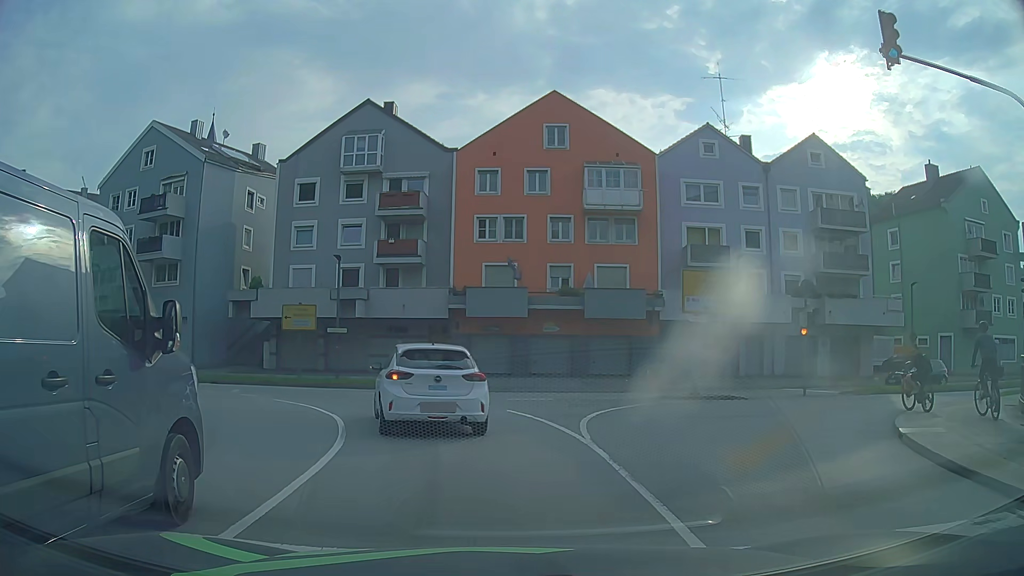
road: primary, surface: asphalt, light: Day
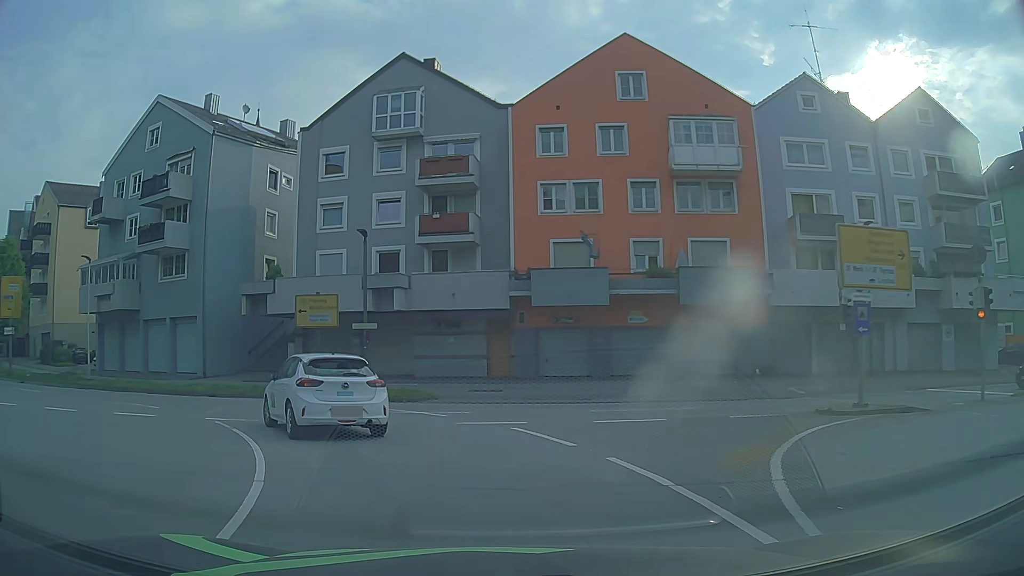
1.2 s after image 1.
(-0.1, +7.8) m; -5°
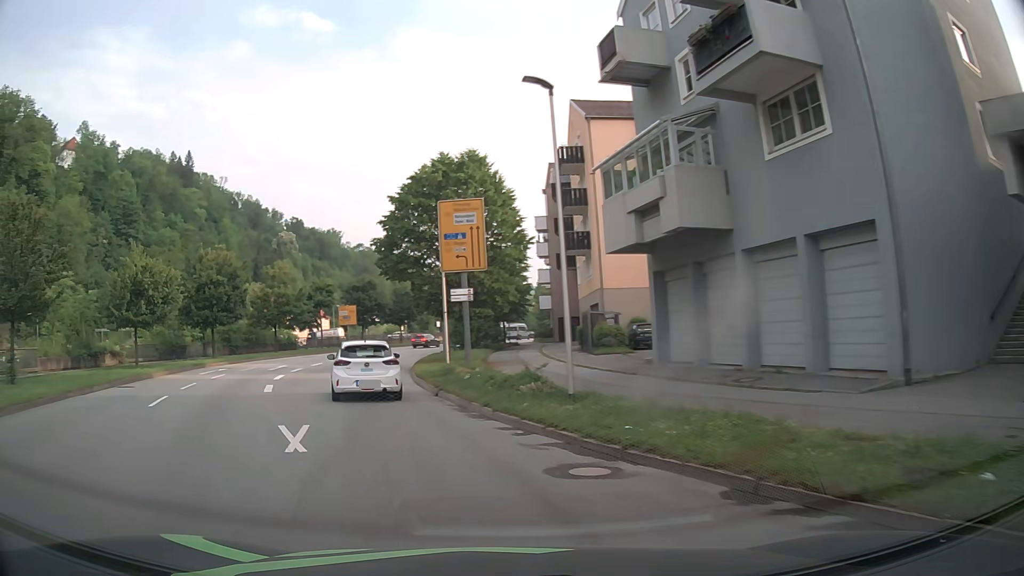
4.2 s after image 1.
(-10.4, +20.8) m; -55°
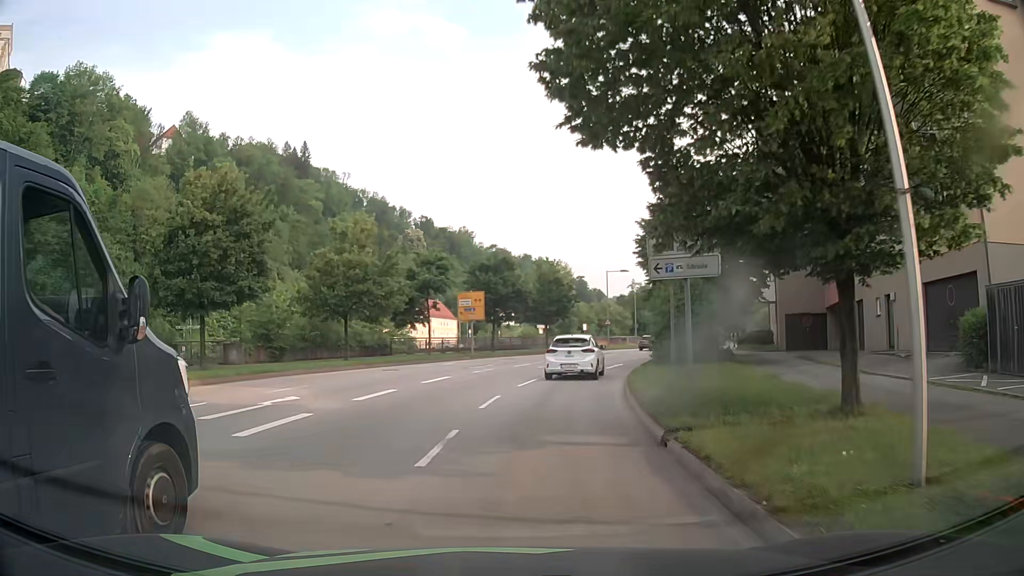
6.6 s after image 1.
(-4.3, +22.8) m; -11°
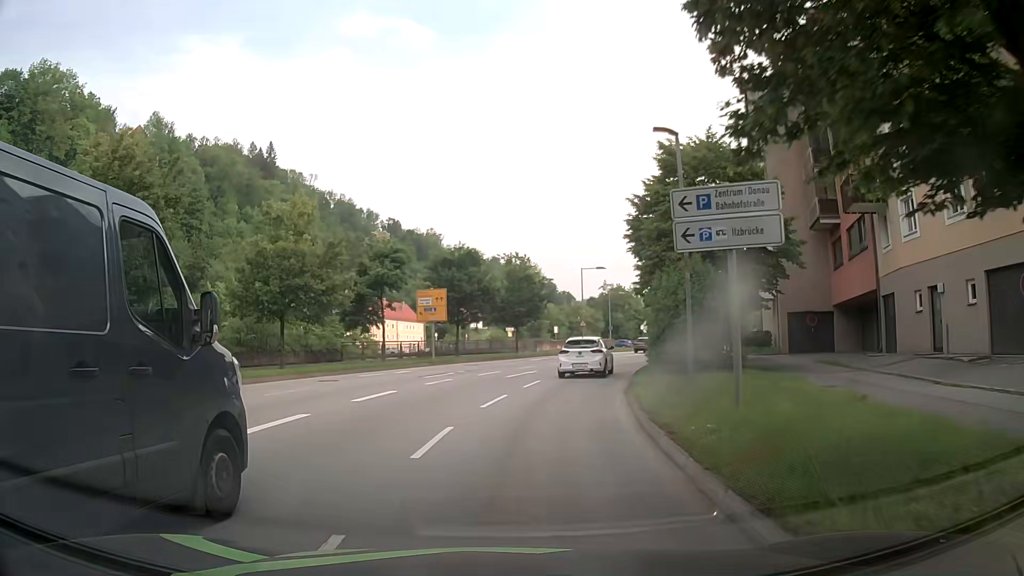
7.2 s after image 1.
(+0.1, +5.4) m; +2°
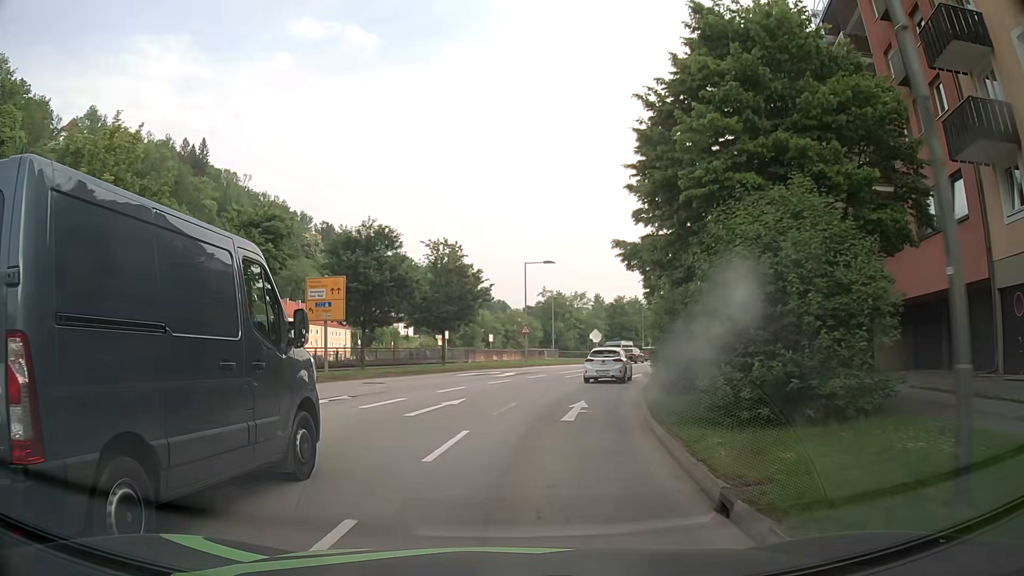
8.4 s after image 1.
(+0.5, +11.7) m; +6°
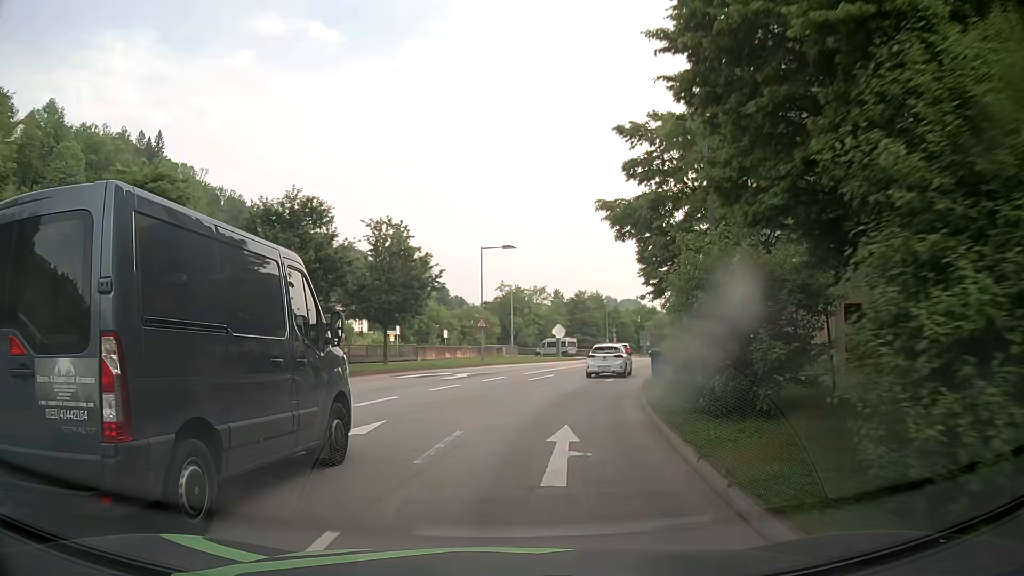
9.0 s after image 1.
(+0.1, +6.4) m; +3°
